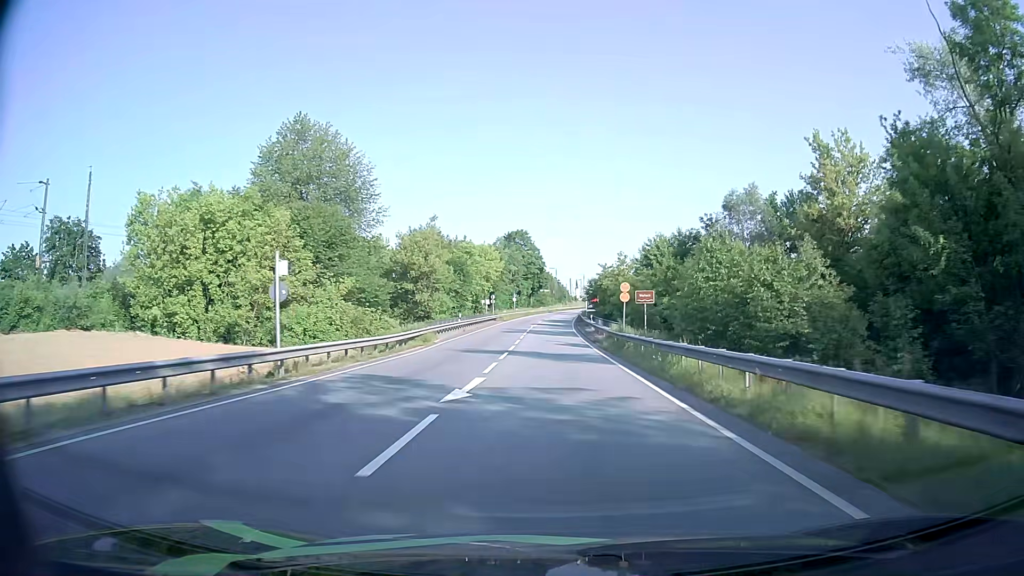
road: primary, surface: asphalt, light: Day
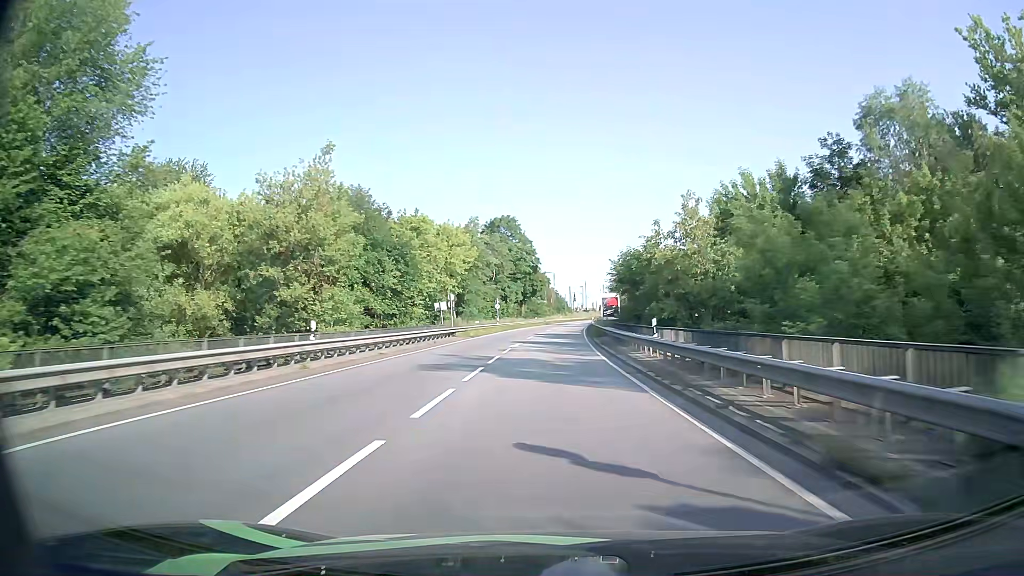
(+0.1, +32.6) m; 0°
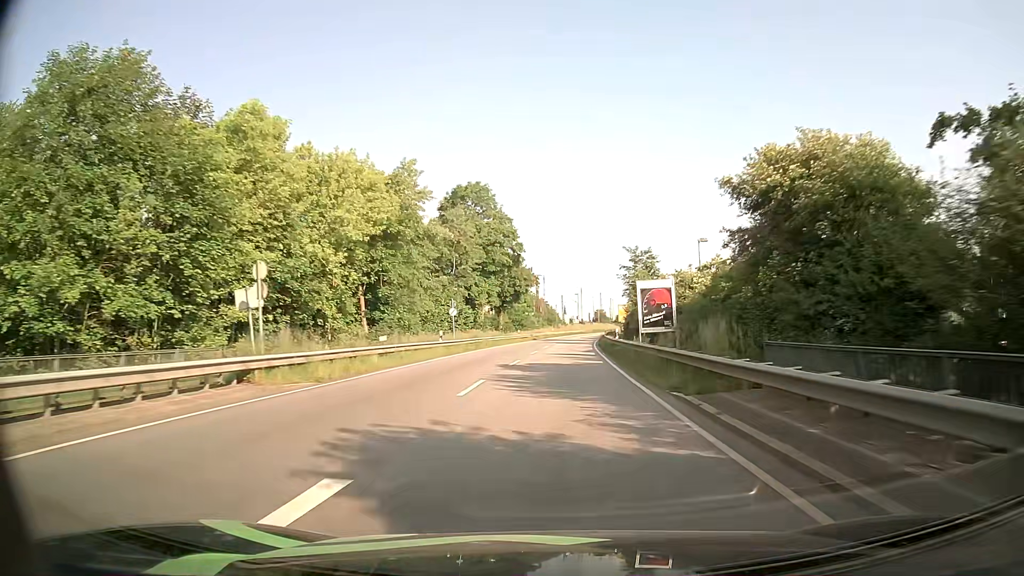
(+0.1, +32.1) m; +1°
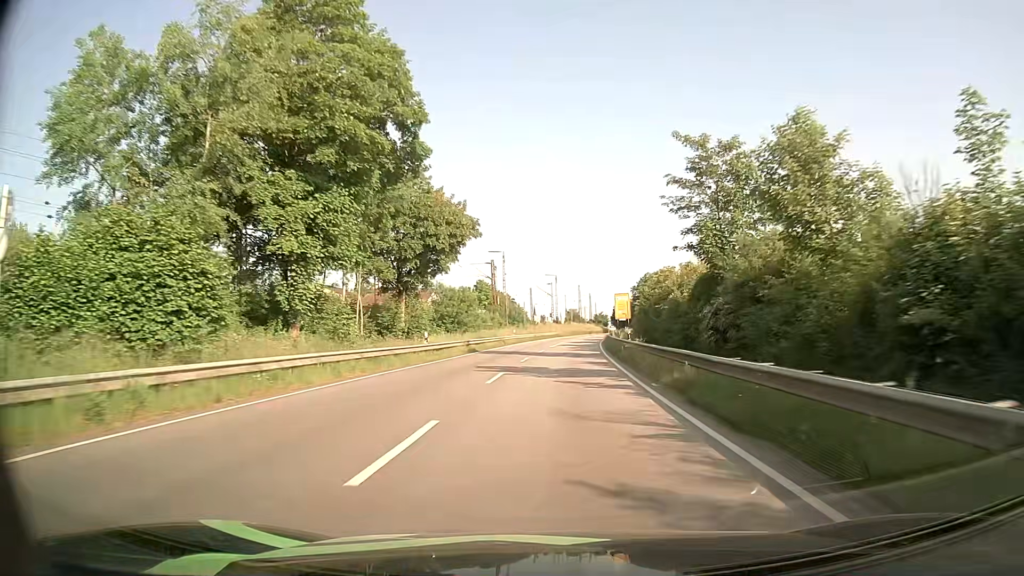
(+1.1, +44.2) m; +3°
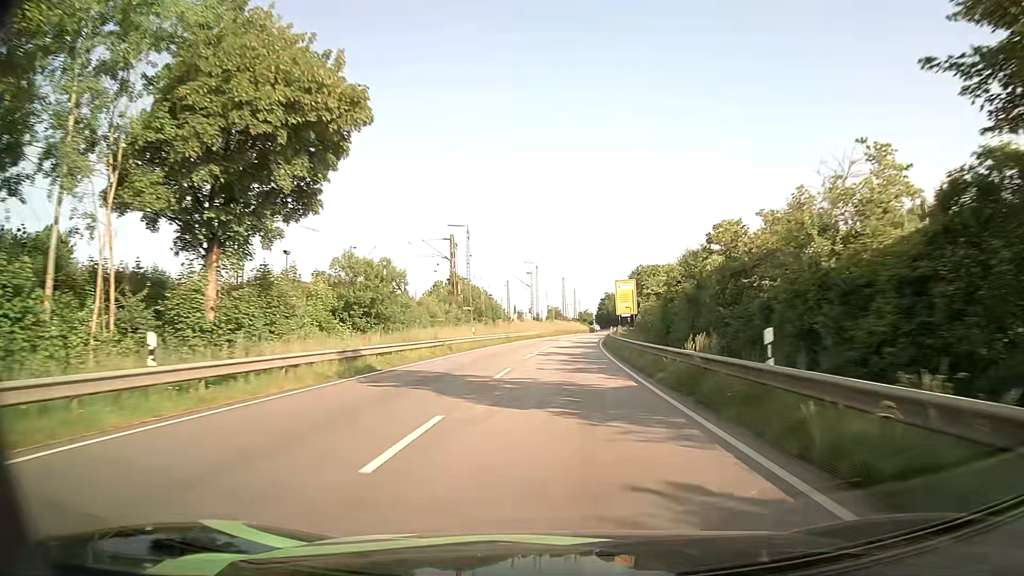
(+0.2, +22.7) m; +2°
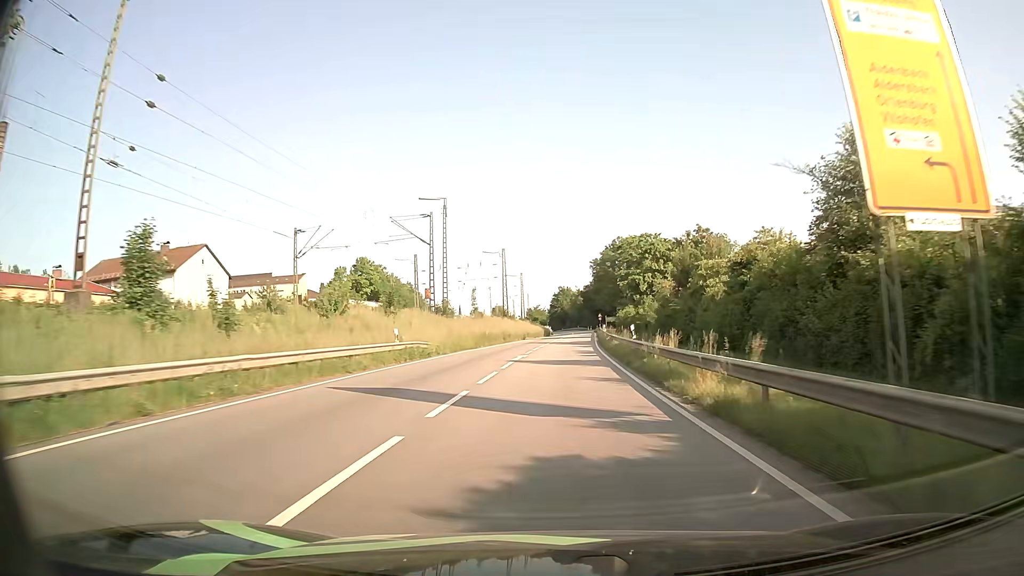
(+2.0, +56.7) m; +4°
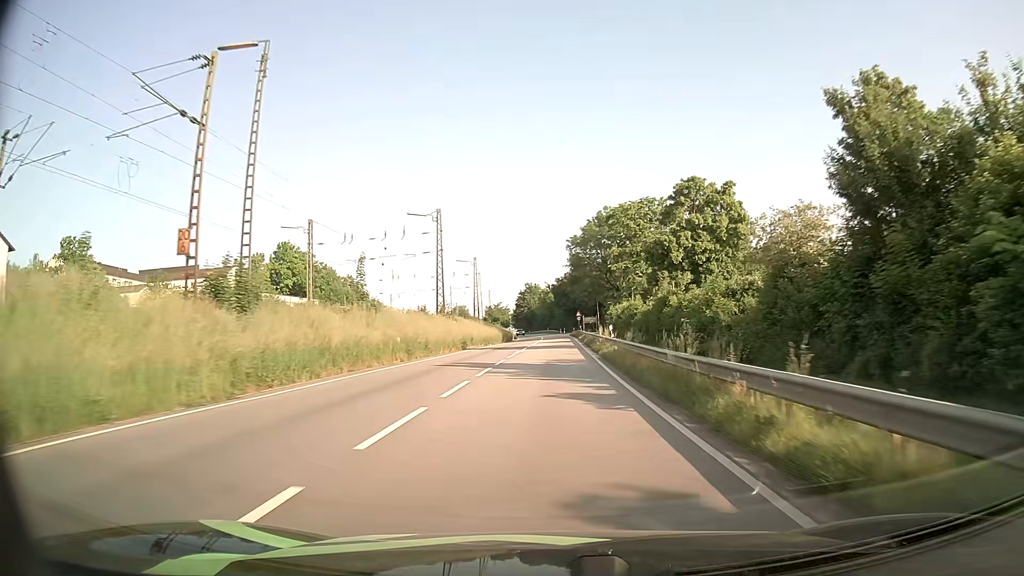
(+0.7, +32.7) m; +3°
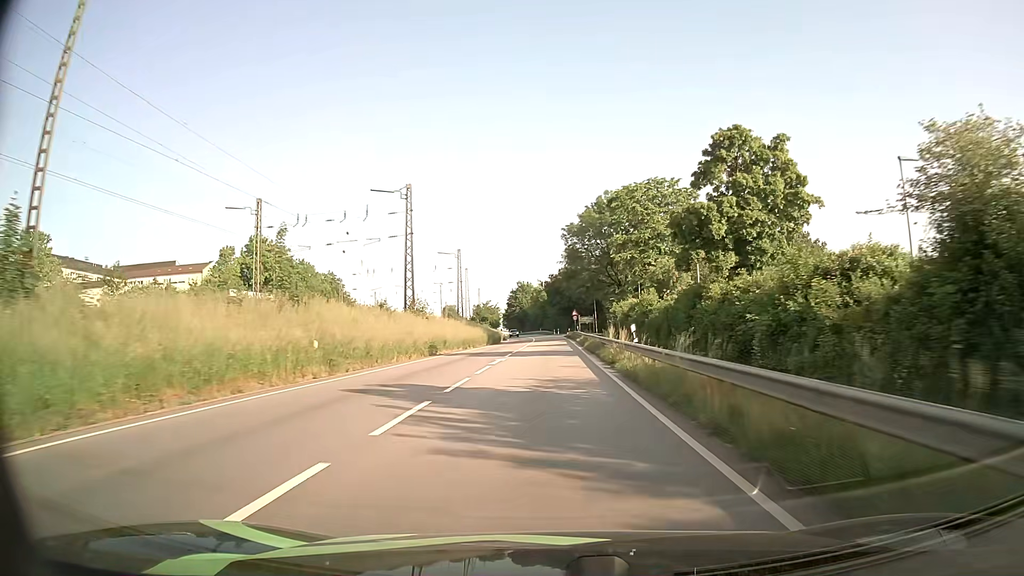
(+0.1, +10.9) m; +1°
(0, +10) (0, +20) (0, +30) (0, +40) (0, +50) (0, +60) (0, +70) (0, +80) (-1, +90) (-1, +100) m
